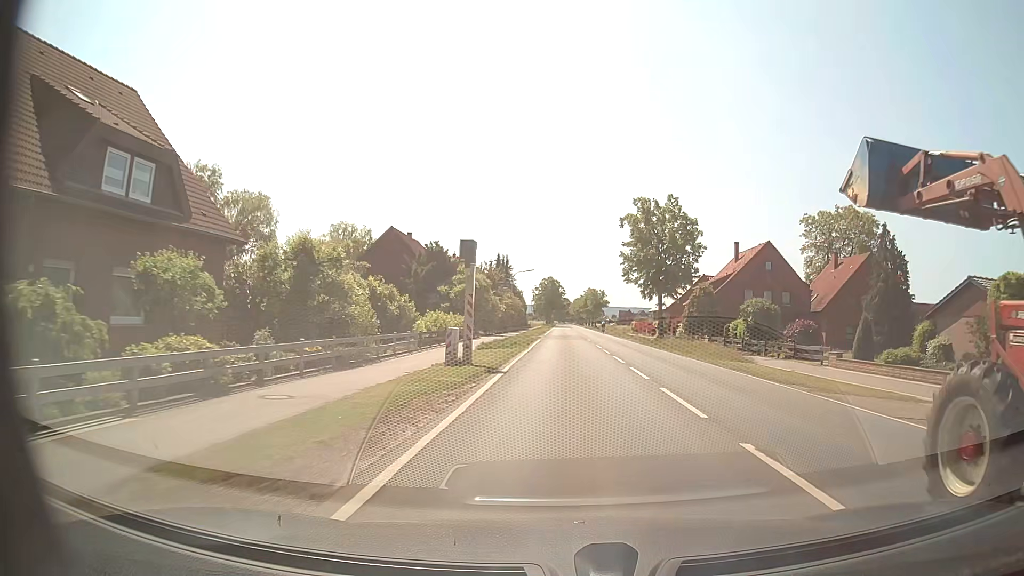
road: secondary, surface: asphalt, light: Day
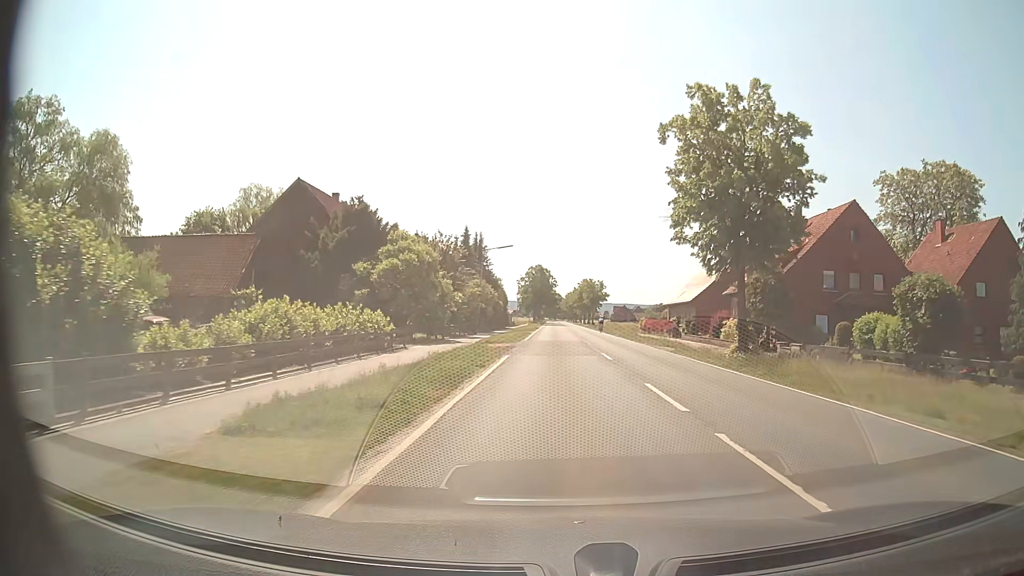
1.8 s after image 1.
(+0.2, +23.7) m; +1°
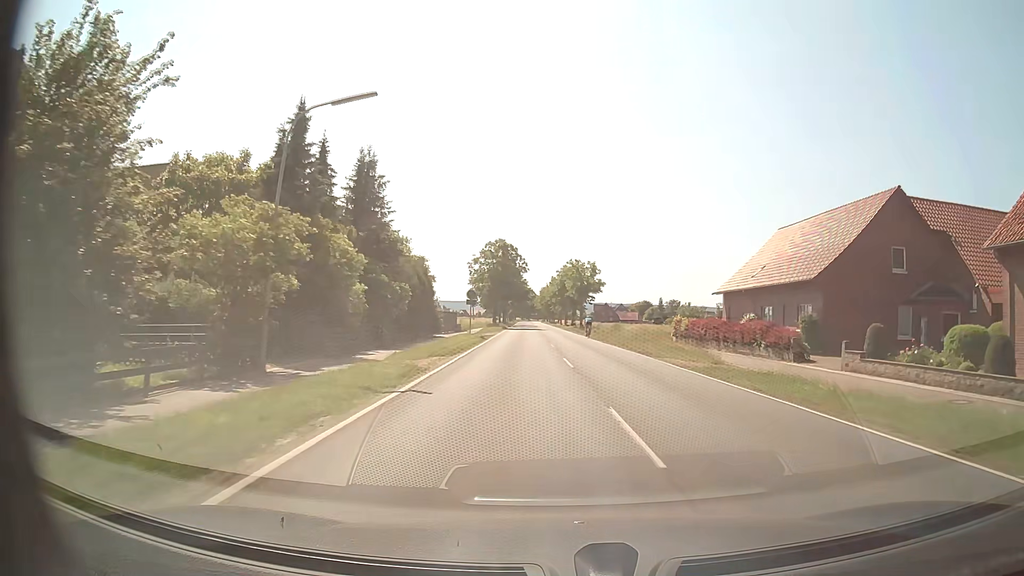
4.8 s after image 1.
(+0.4, +39.9) m; +2°
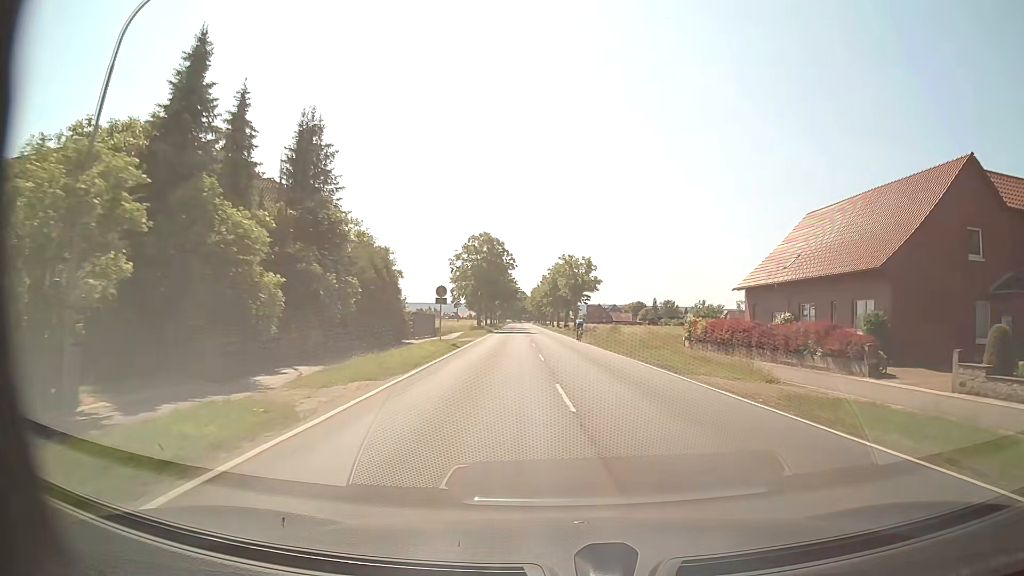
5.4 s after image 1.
(+0.1, +8.2) m; +1°
